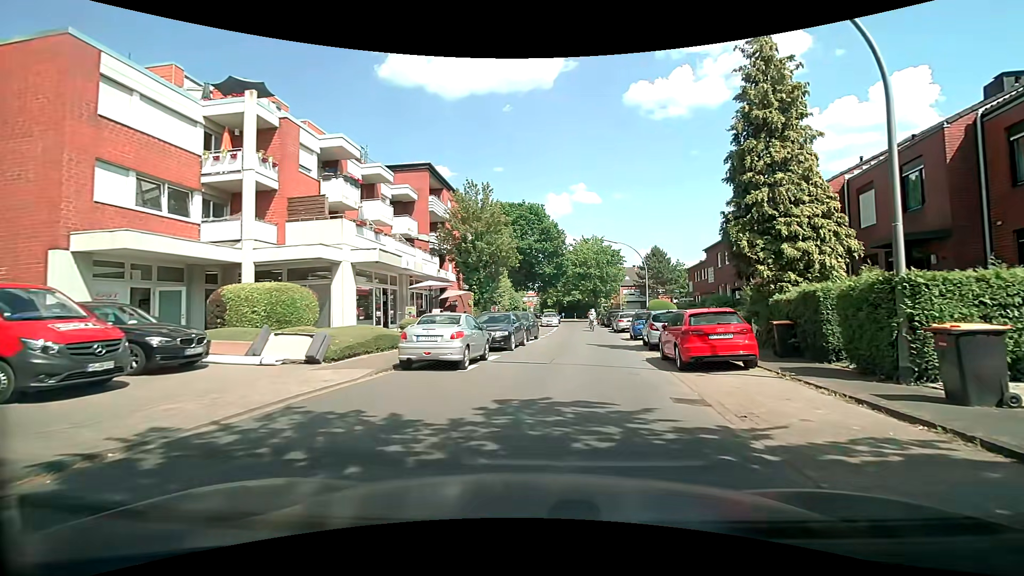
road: residential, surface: asphalt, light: Day
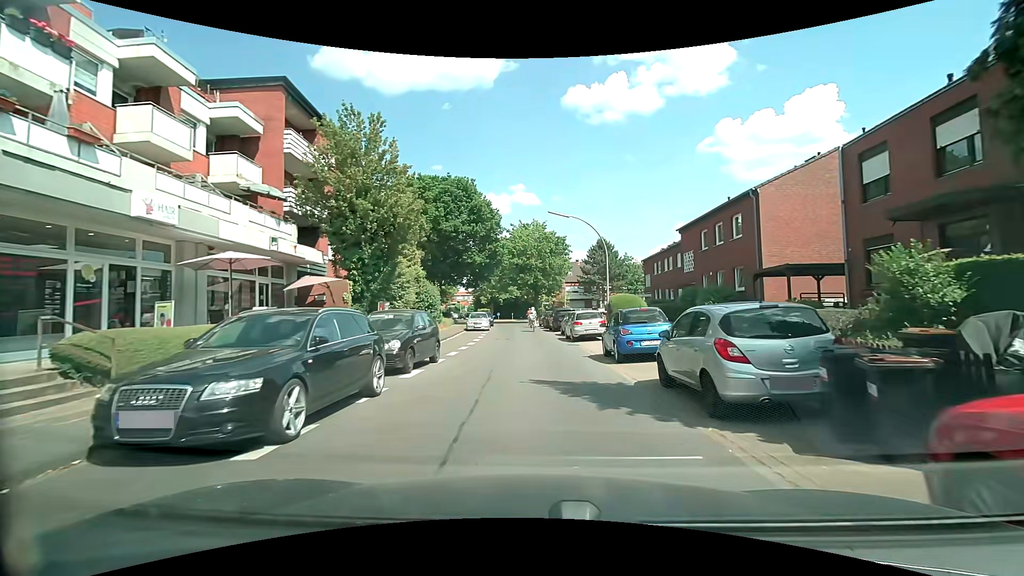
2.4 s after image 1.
(+0.9, +12.9) m; +6°
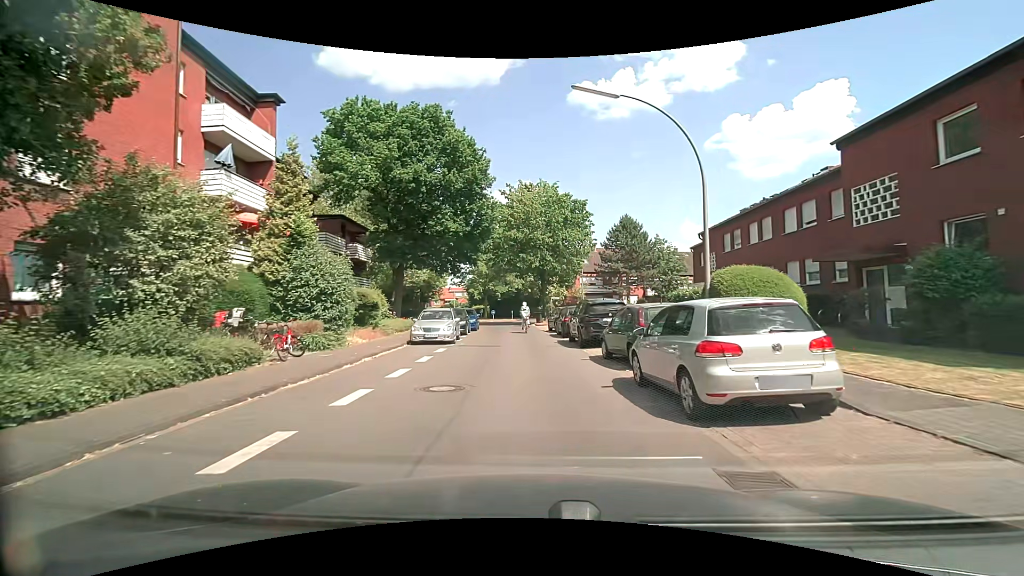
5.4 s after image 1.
(+0.1, +18.2) m; -1°
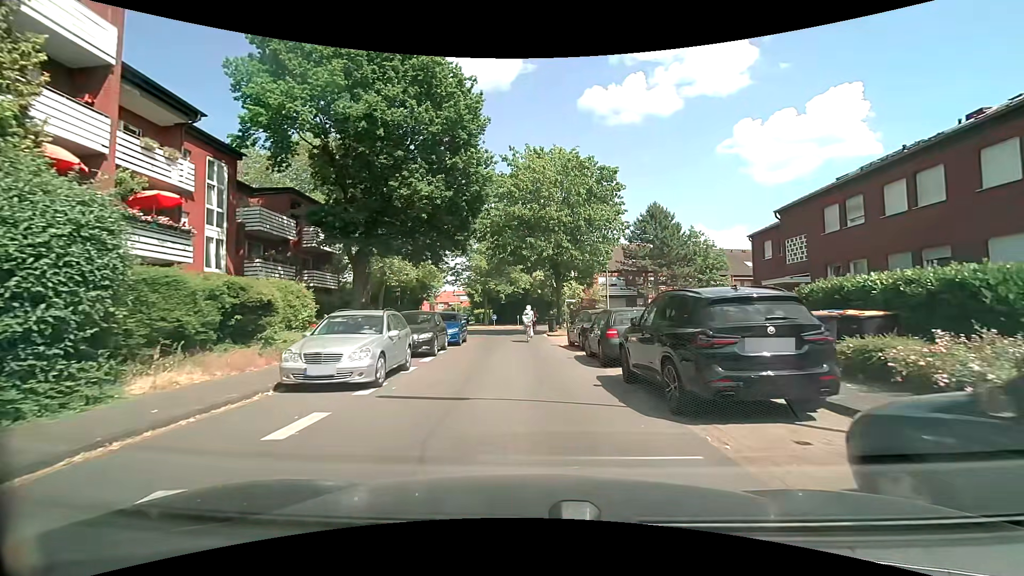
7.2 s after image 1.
(-0.1, +10.7) m; -1°
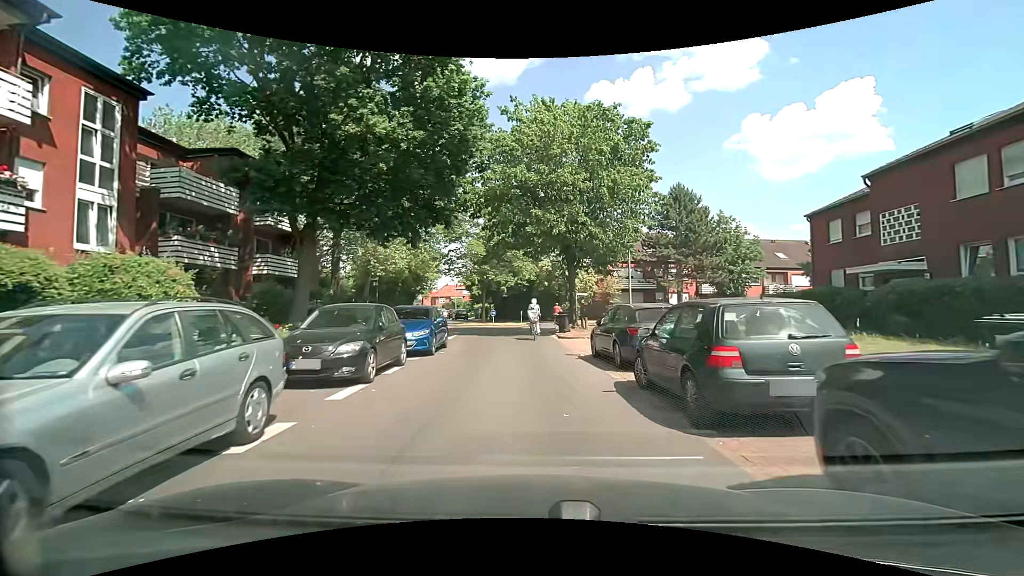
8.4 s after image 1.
(0.0, +6.7) m; 0°
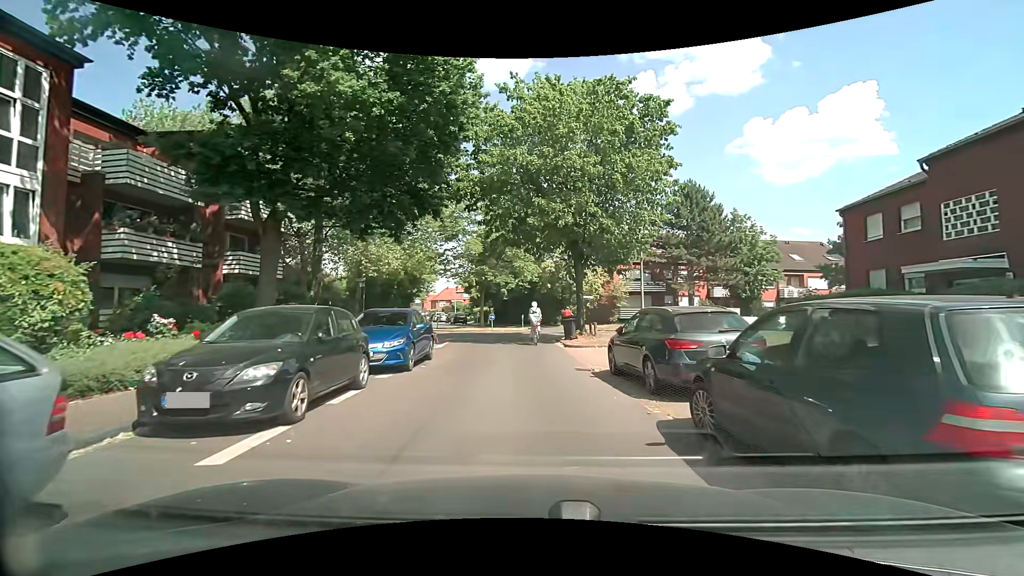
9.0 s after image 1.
(0.0, +2.9) m; -1°
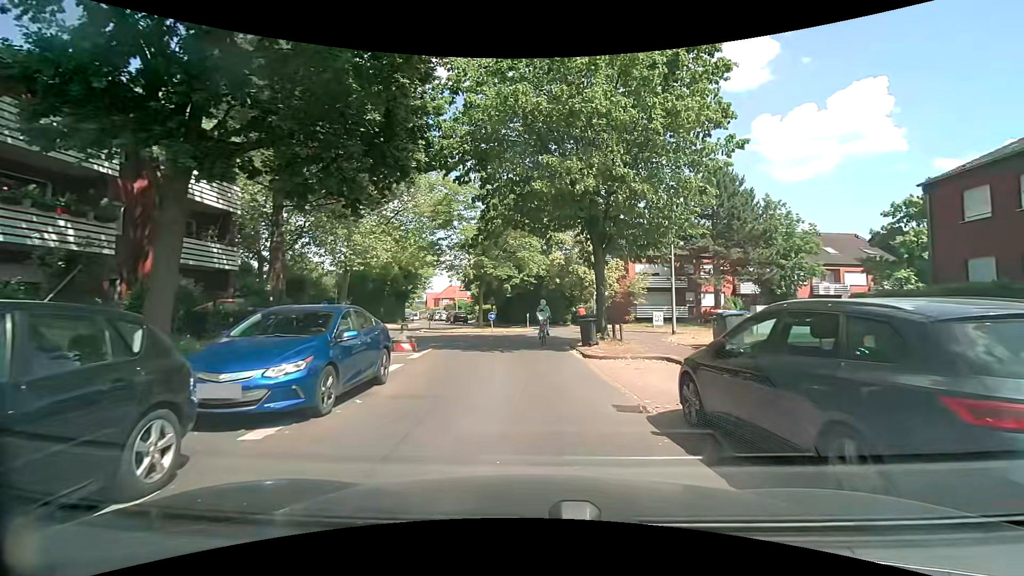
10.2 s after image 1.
(0.0, +5.0) m; +1°
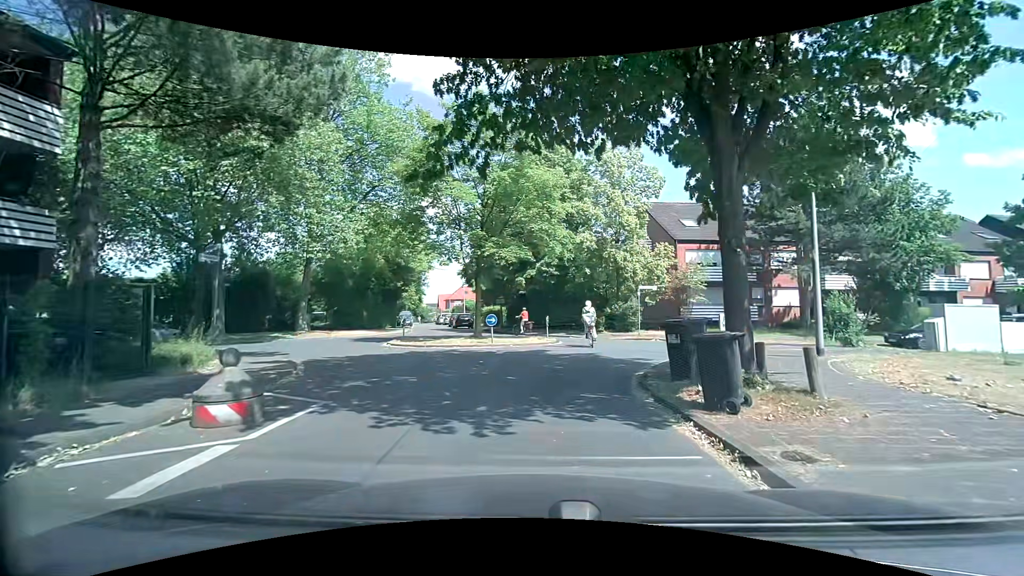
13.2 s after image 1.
(-0.3, +10.4) m; -2°
